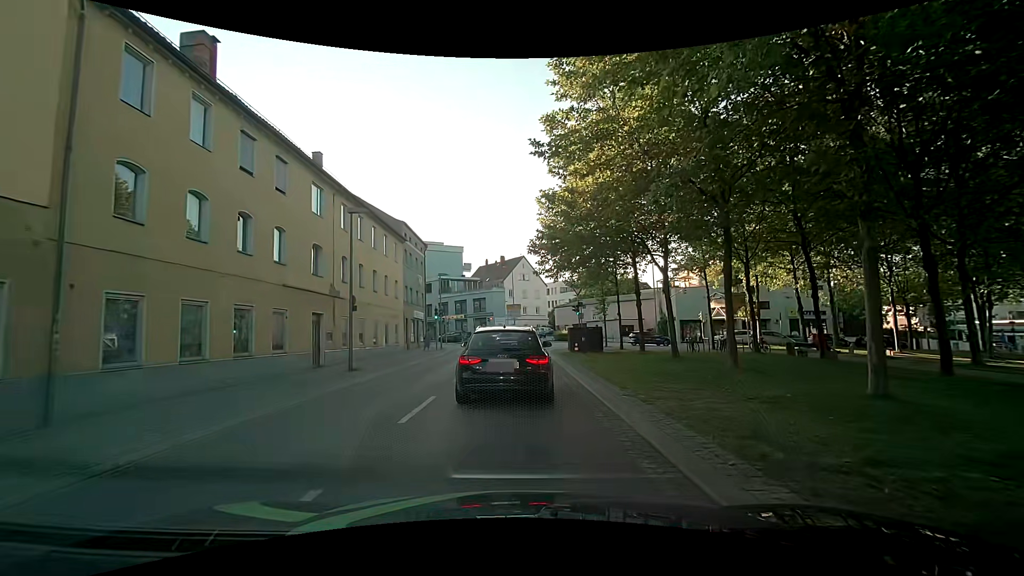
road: tertiary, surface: asphalt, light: Day
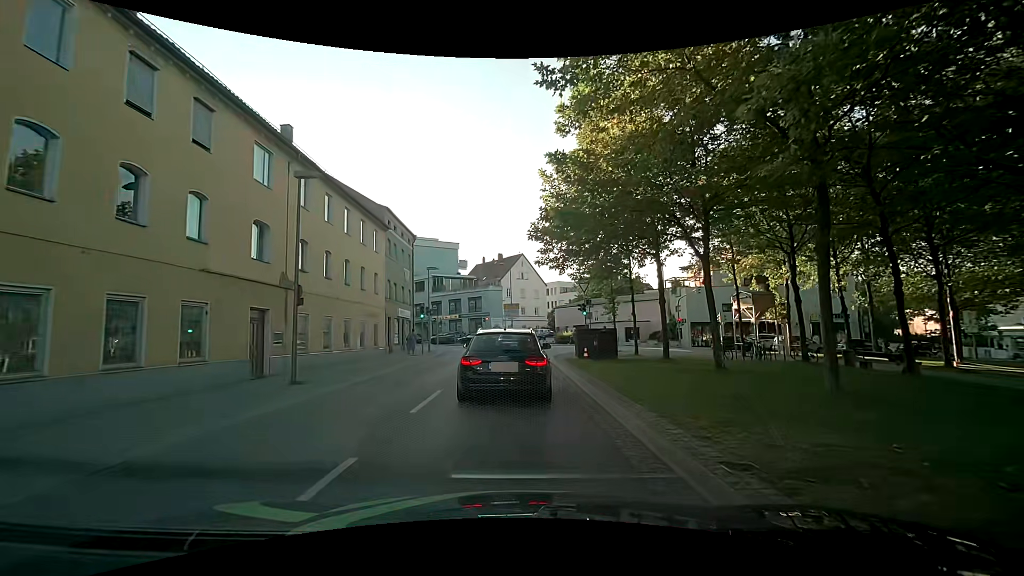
(+0.1, +5.1) m; +1°
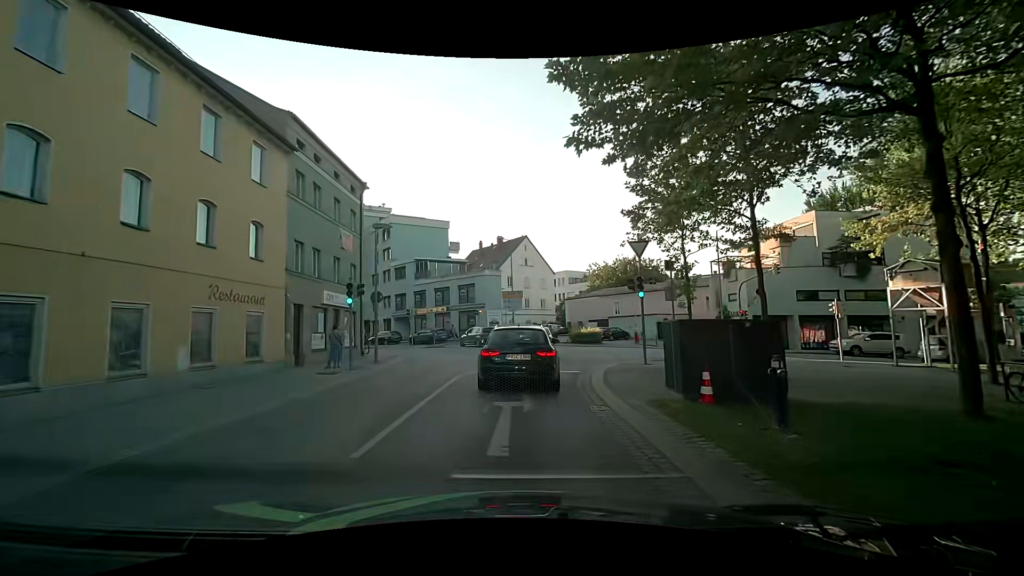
(0.0, +15.3) m; +1°
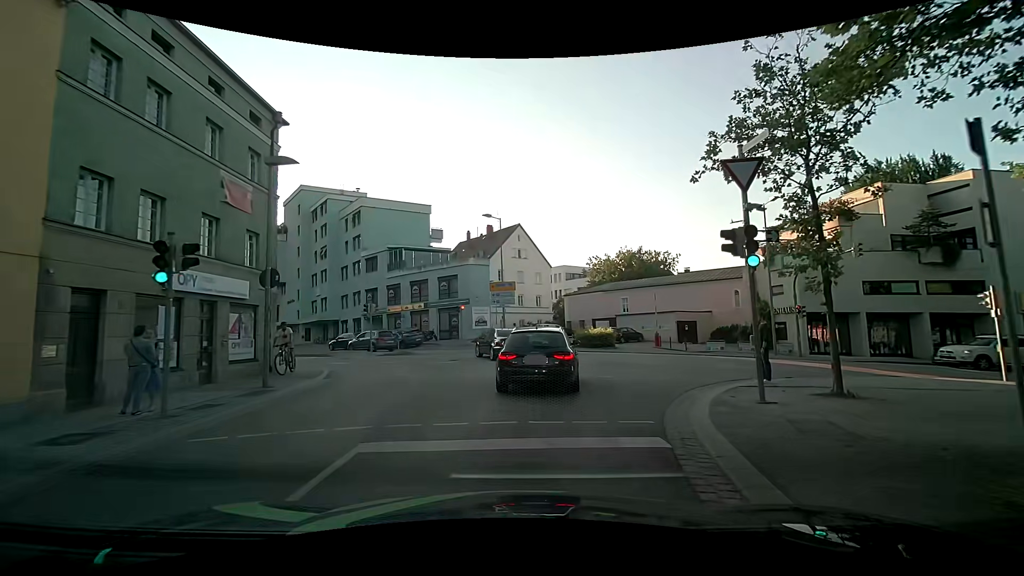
(0.0, +9.6) m; +1°
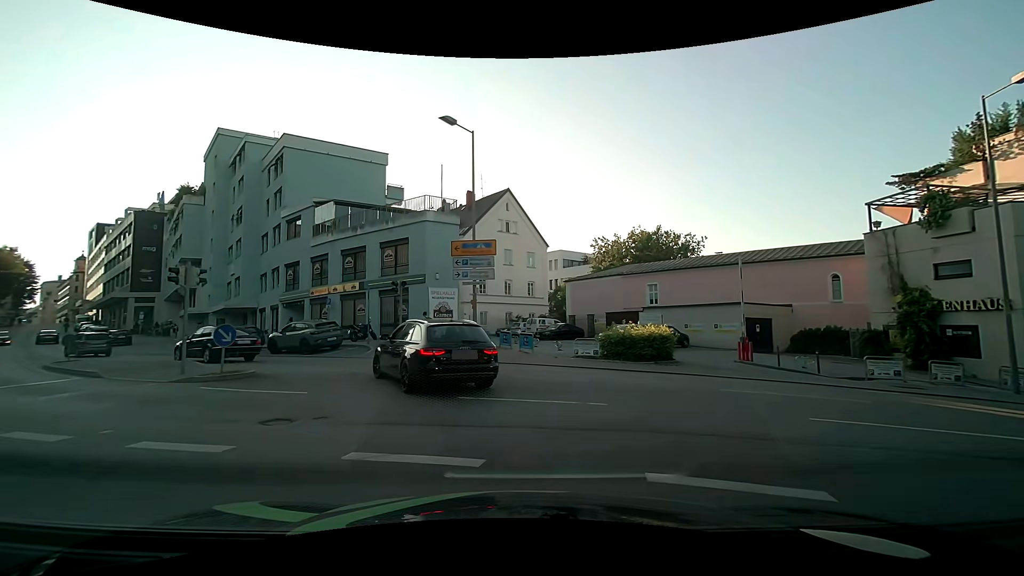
(+0.1, +16.8) m; +1°
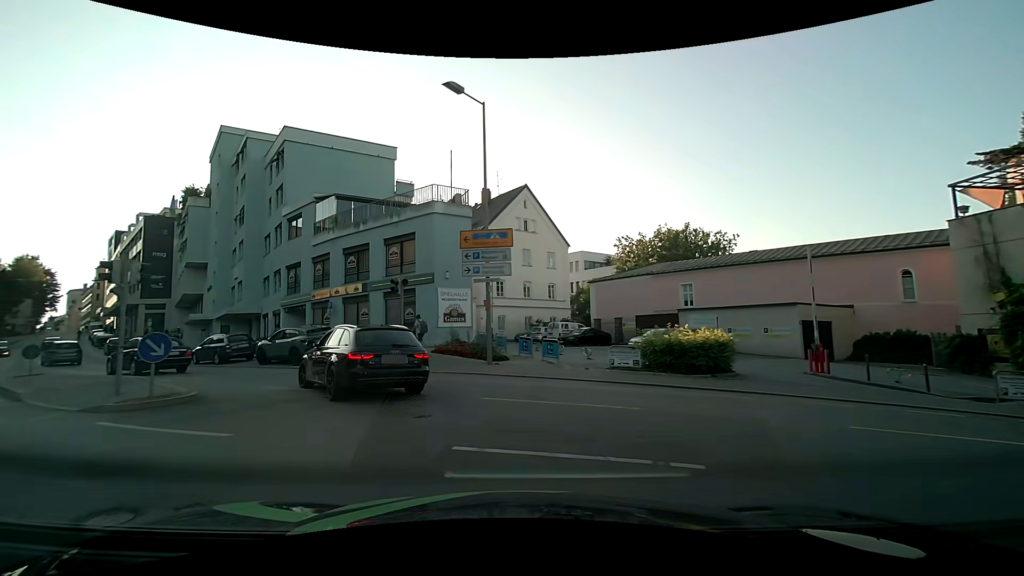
(0.0, +3.5) m; -3°
(-2, +10) (-8, +17) (-16, +24) (-24, +30) (-31, +36) (-38, +43) (-45, +51) (-52, +58) (-59, +65) (-65, +73) m
